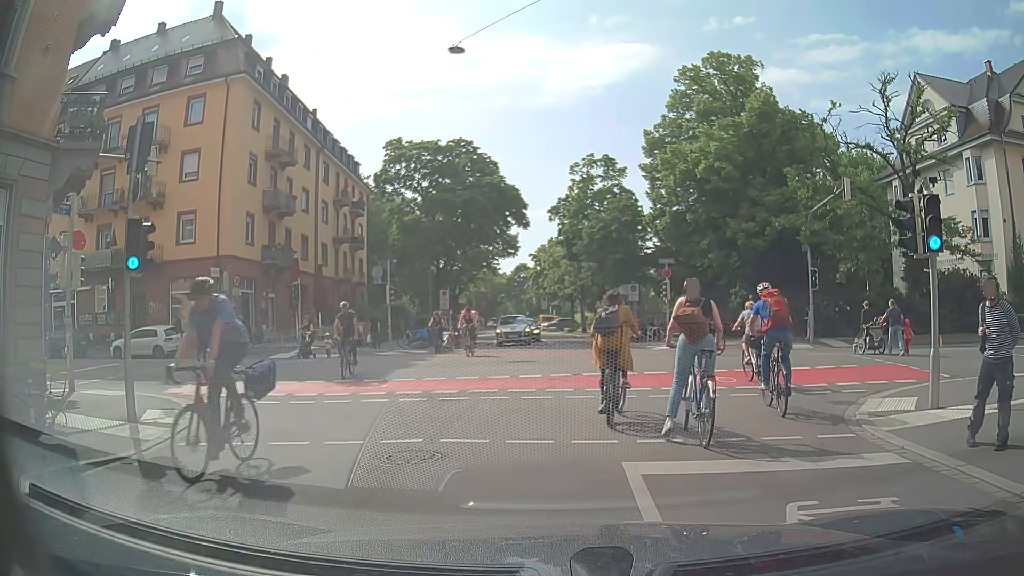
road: residential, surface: asphalt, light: Day
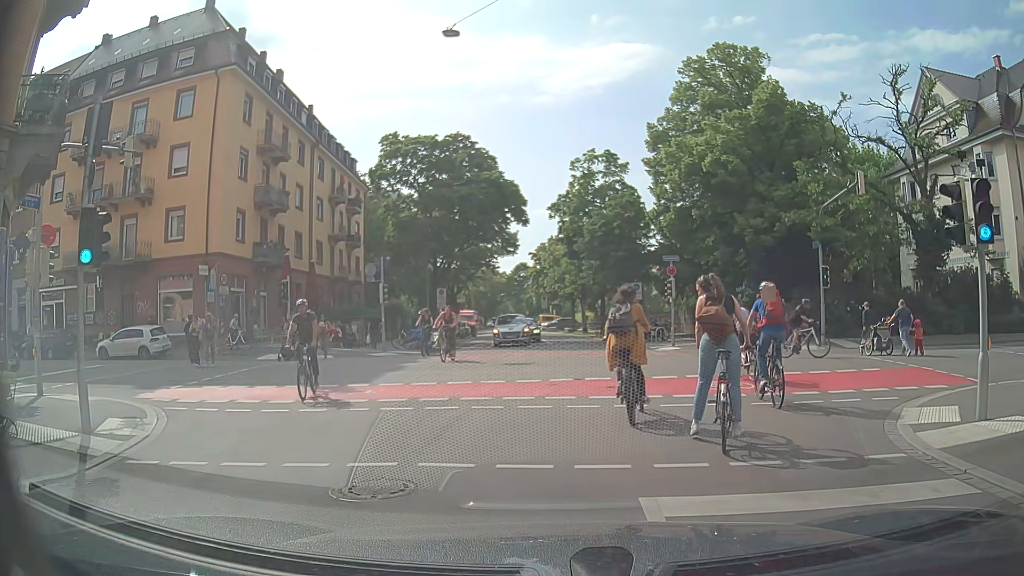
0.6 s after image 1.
(0.0, +1.3) m; +1°
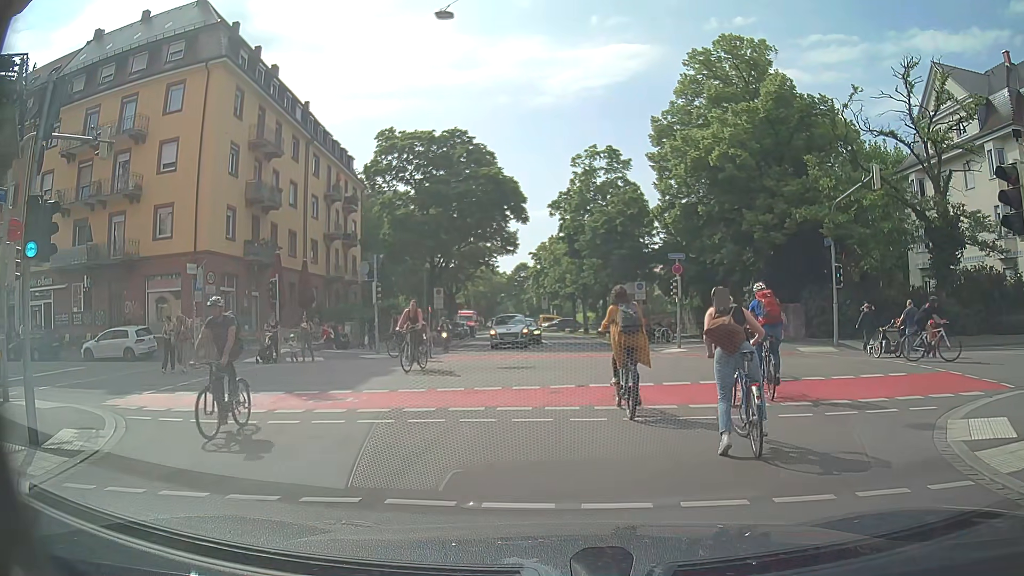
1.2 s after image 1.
(0.0, +1.3) m; +2°
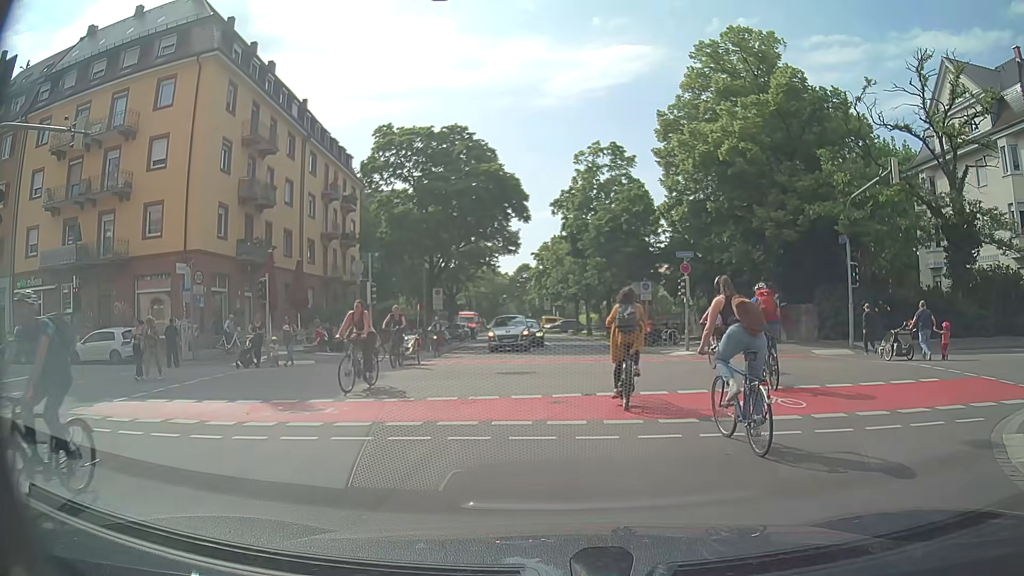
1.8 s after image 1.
(0.0, +1.3) m; -1°
